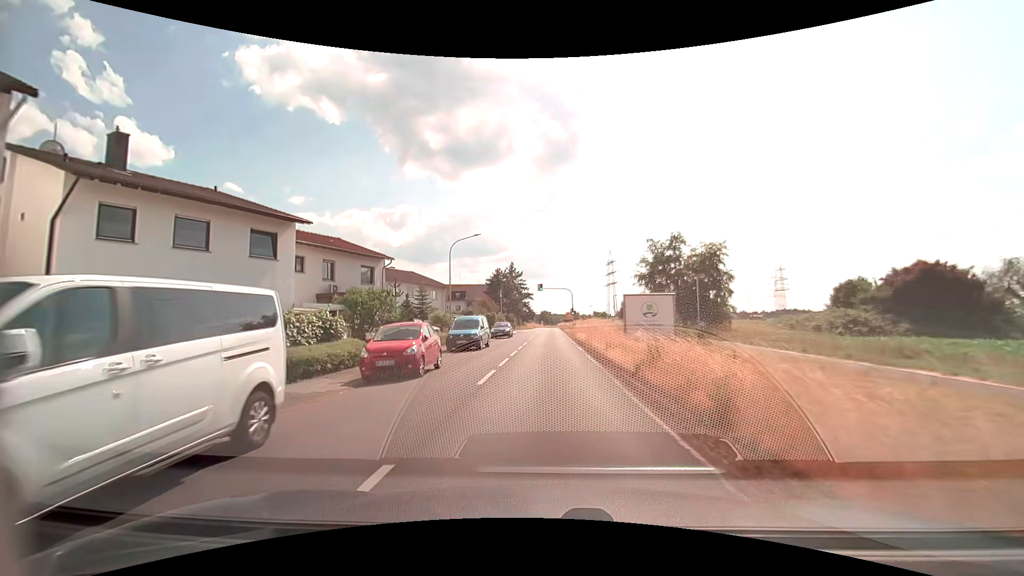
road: secondary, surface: asphalt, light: Day
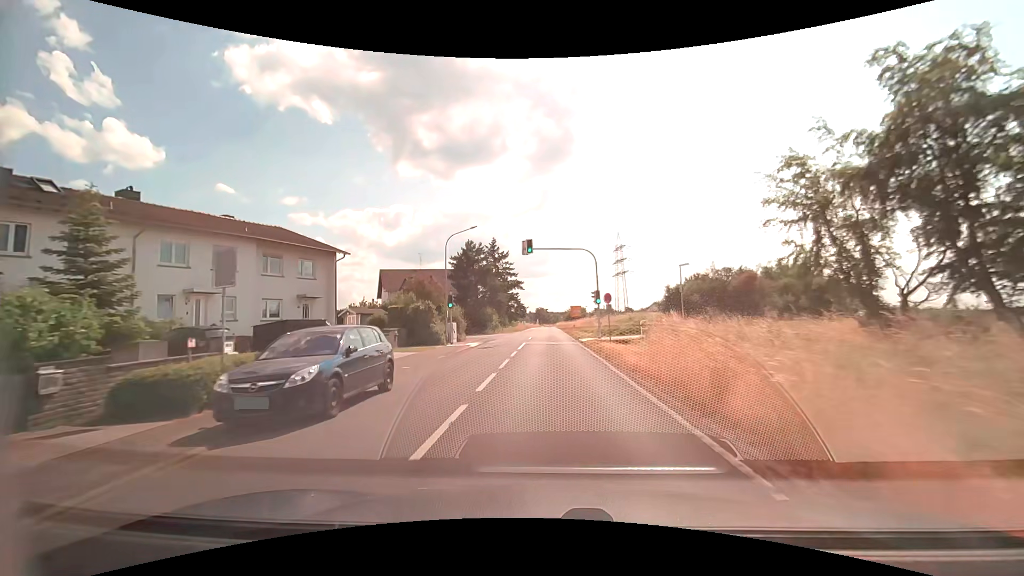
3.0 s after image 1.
(+0.3, +37.5) m; +1°
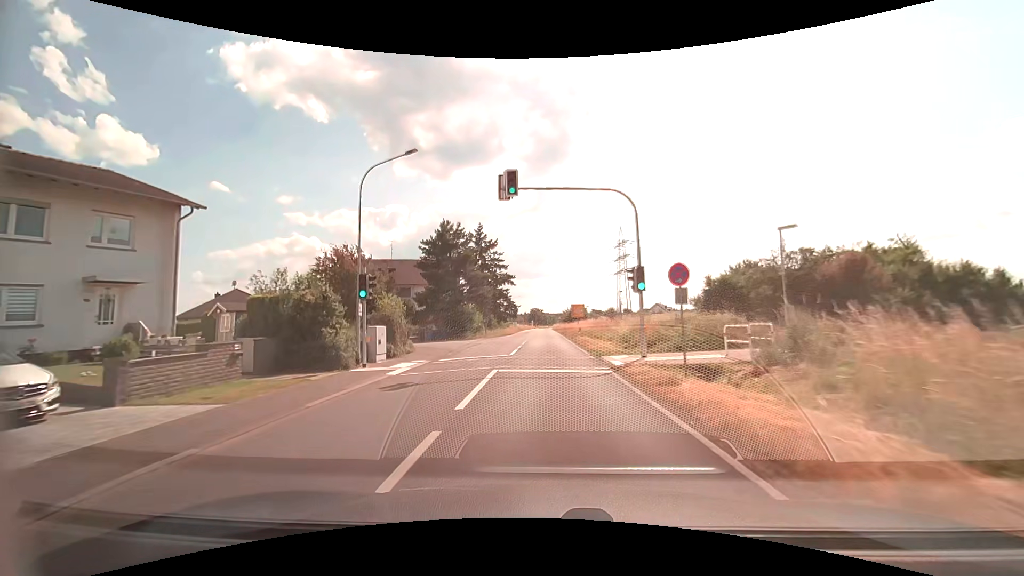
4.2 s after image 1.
(0.0, +15.3) m; 0°
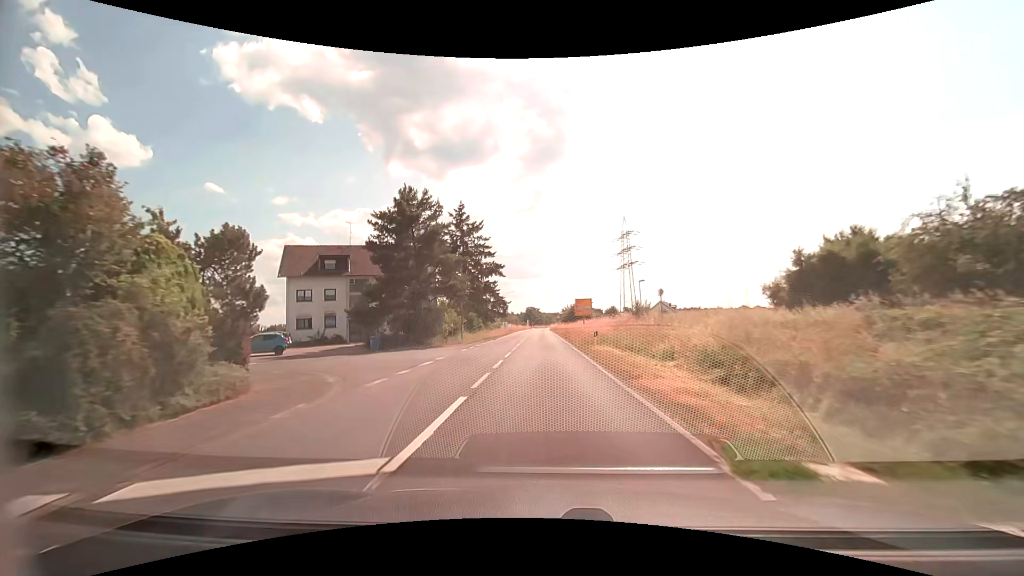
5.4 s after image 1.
(+0.1, +15.1) m; +1°
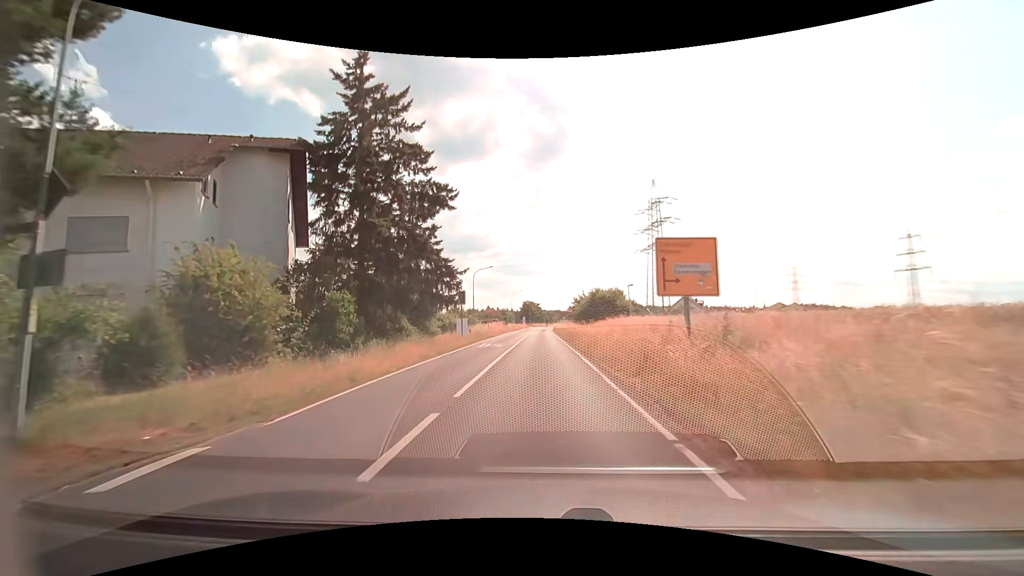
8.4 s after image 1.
(0.0, +37.6) m; 0°
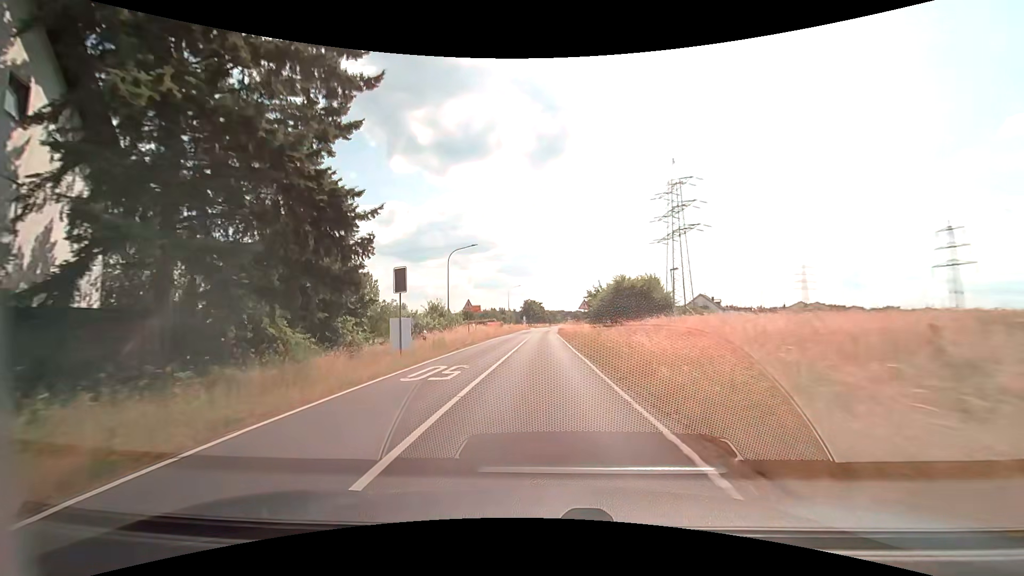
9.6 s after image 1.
(0.0, +15.0) m; 0°
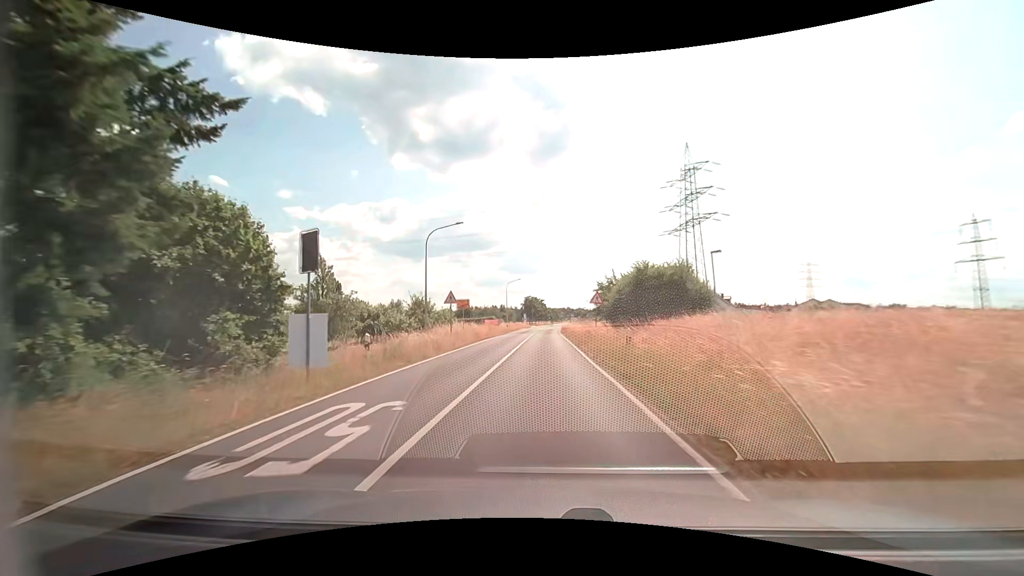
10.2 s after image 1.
(-0.1, +7.5) m; -1°
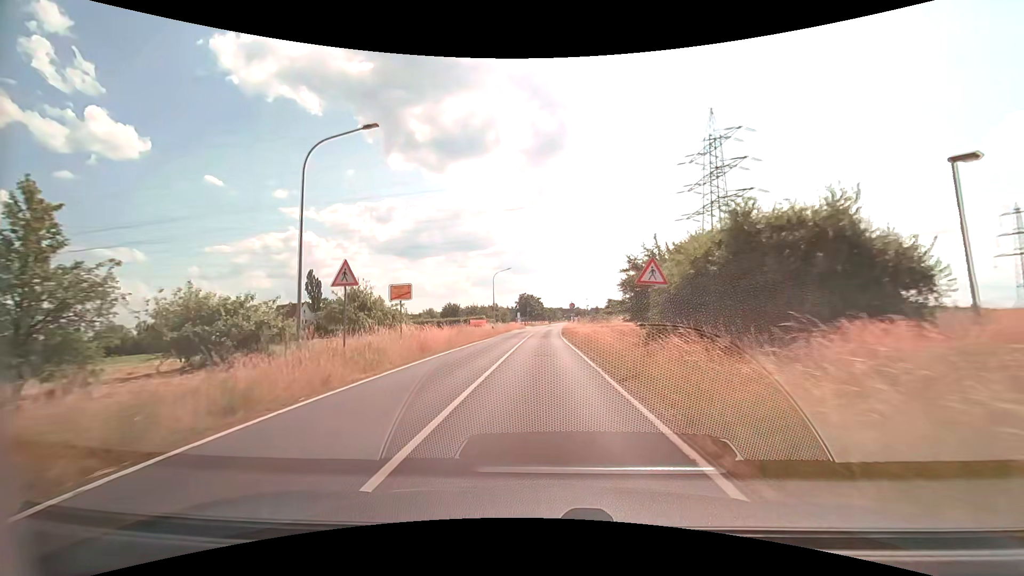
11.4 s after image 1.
(0.0, +14.9) m; 0°
(0, +10) (0, +20) (0, +30) (0, +40) (0, +50) (0, +60) (+1, +70) (+1, +80) (+2, +90) (+2, +100) m
